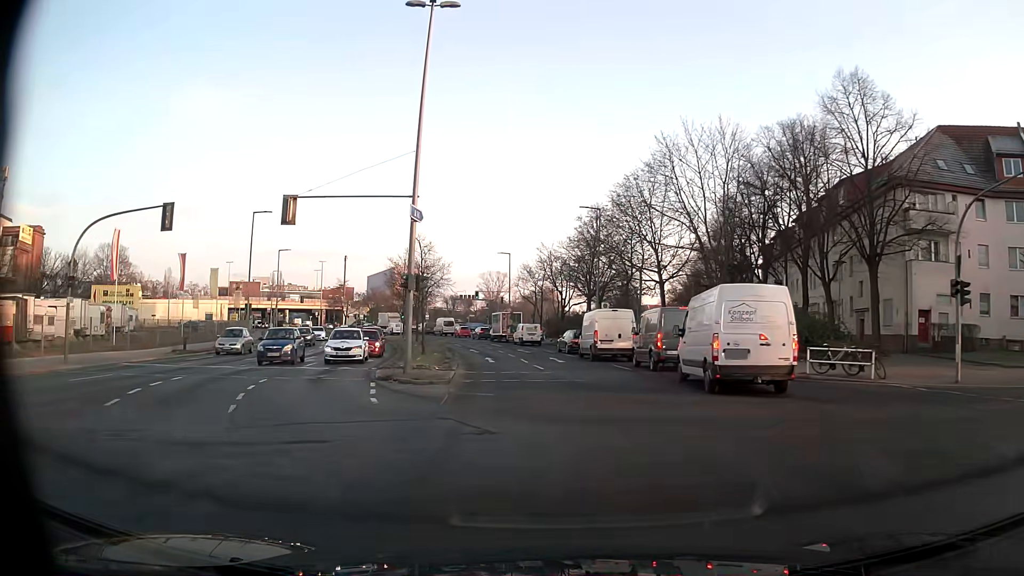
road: tertiary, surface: asphalt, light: Day
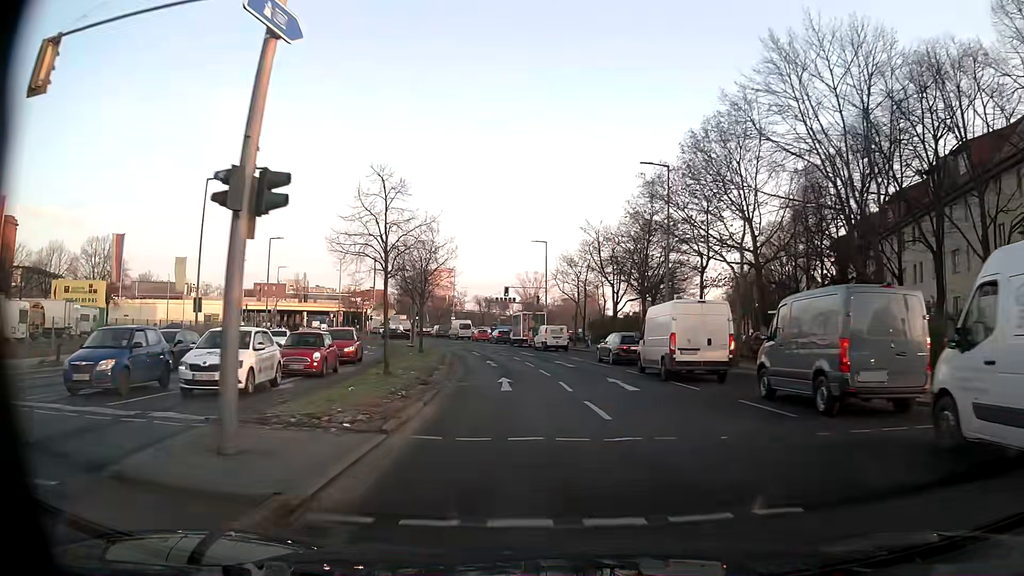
(-0.5, +14.4) m; -3°
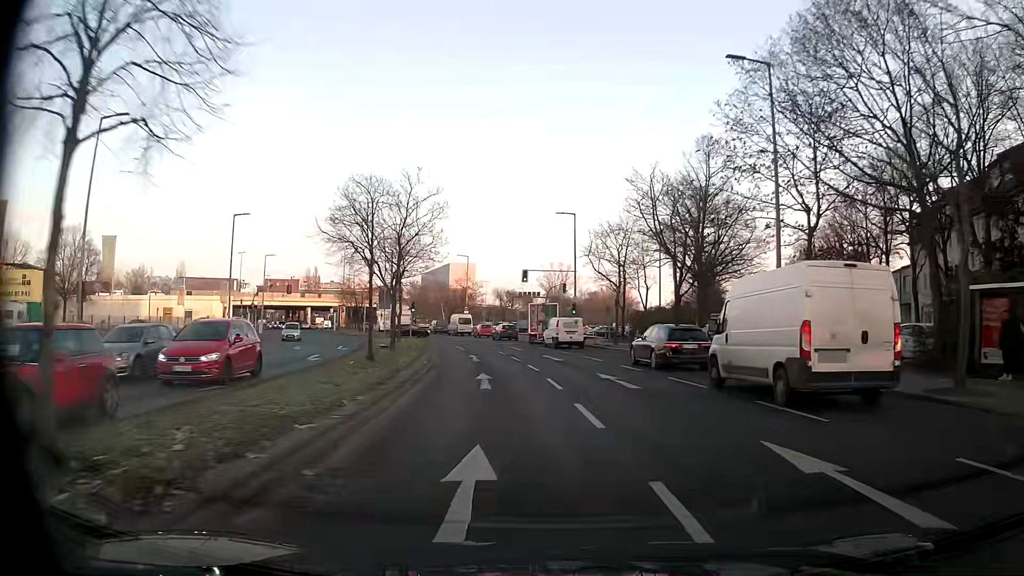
(-0.3, +14.2) m; -1°
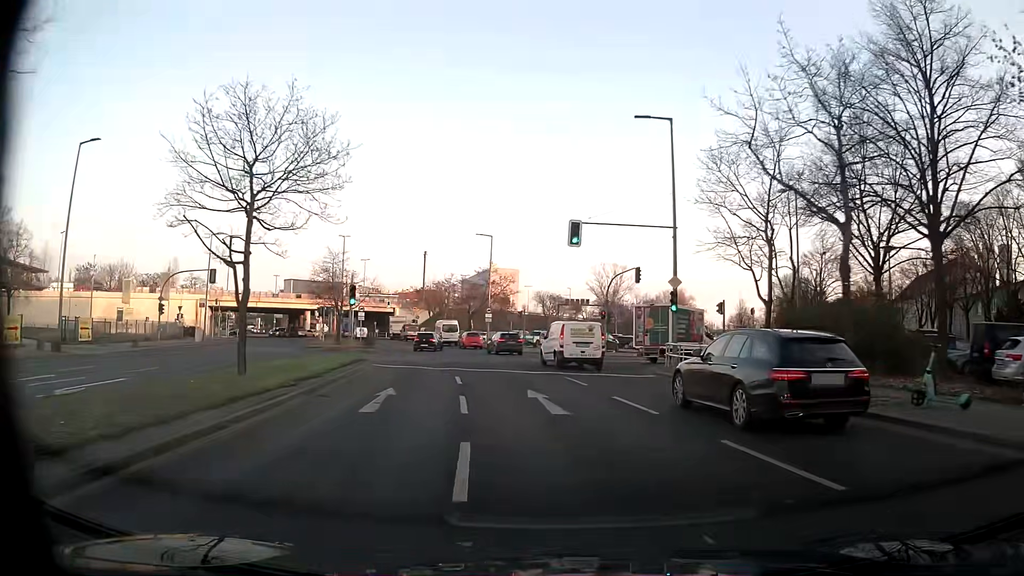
(-1.4, +27.6) m; -5°
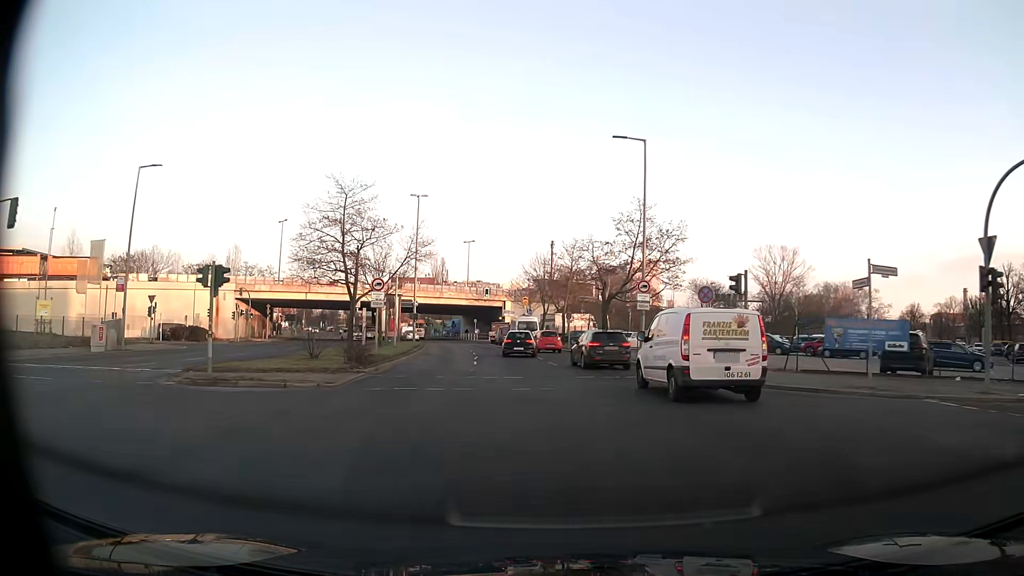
(-3.4, +32.2) m; -11°
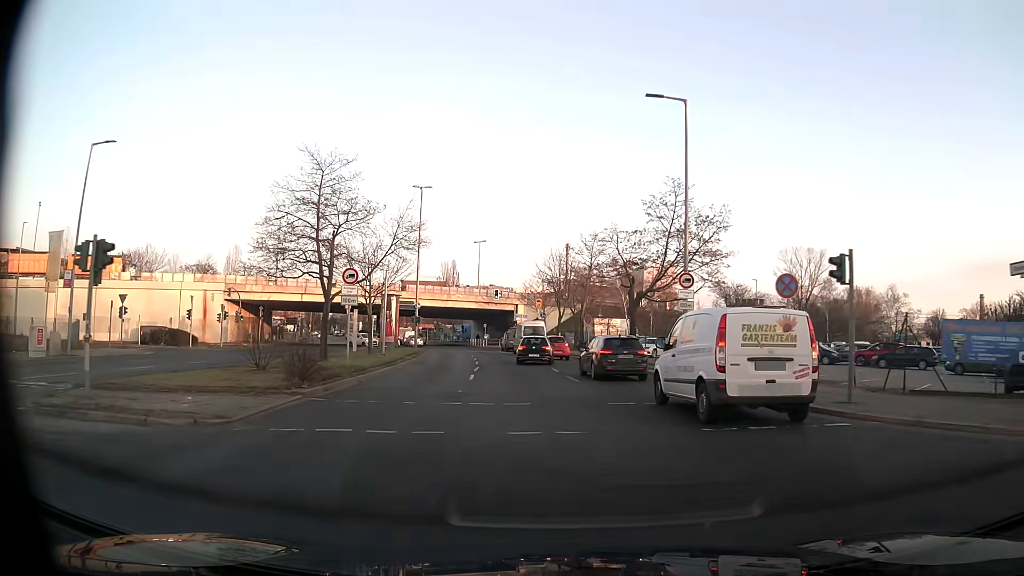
(-0.1, +6.5) m; -2°
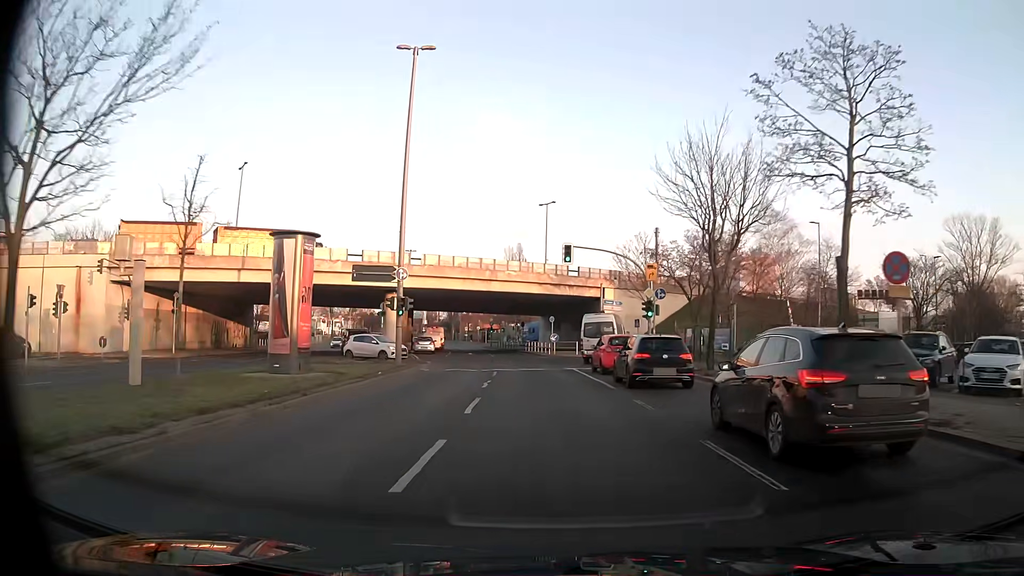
(-1.7, +33.6) m; -6°
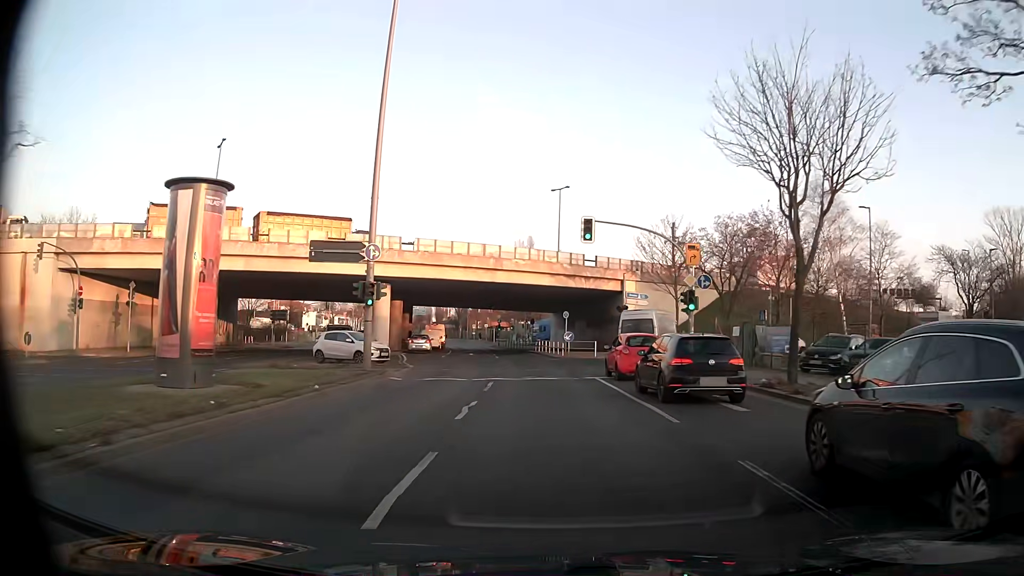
(-0.1, +7.3) m; -1°
